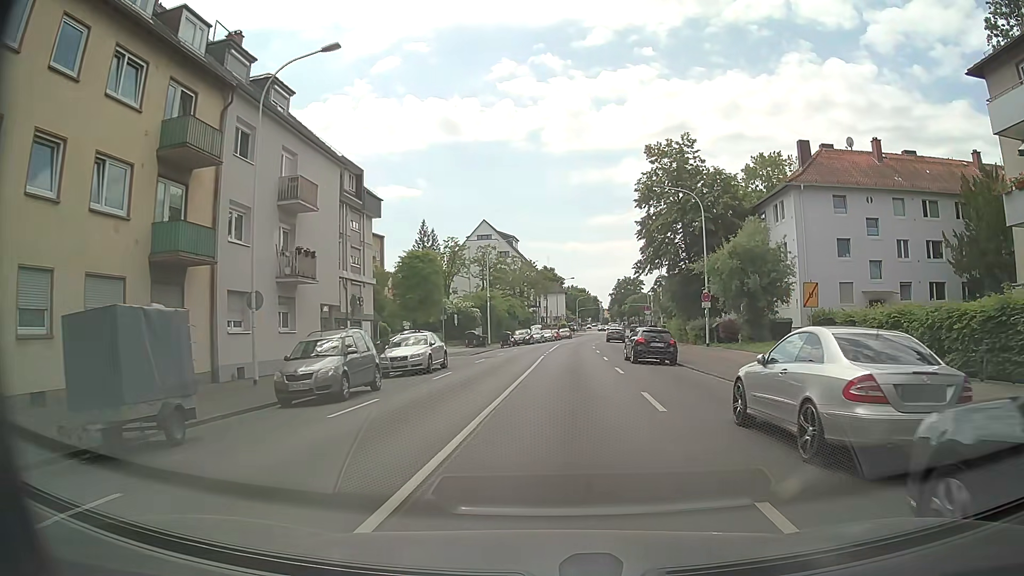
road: primary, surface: asphalt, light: Day
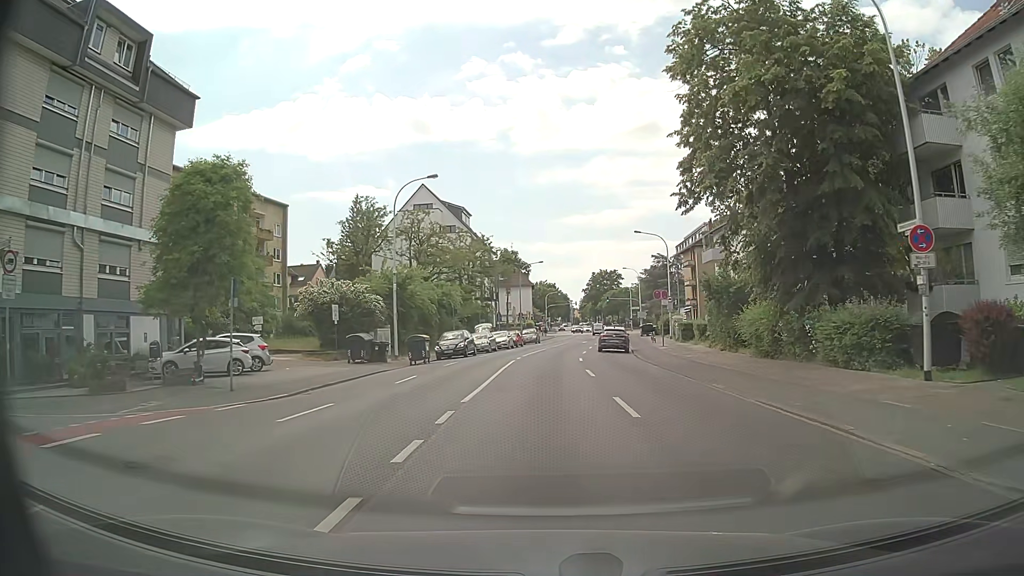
(+1.2, +27.9) m; +3°
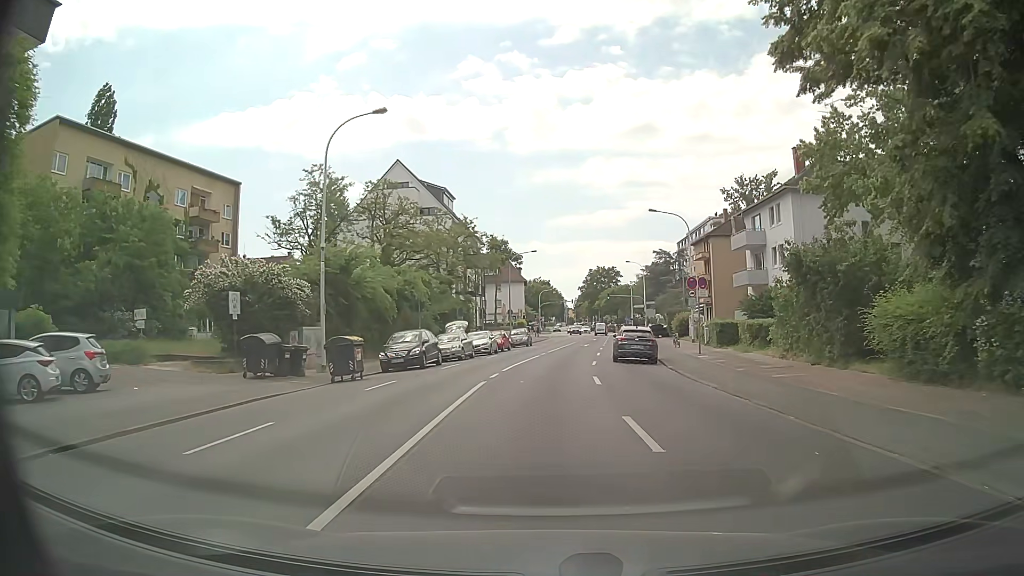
(+0.1, +11.8) m; 0°
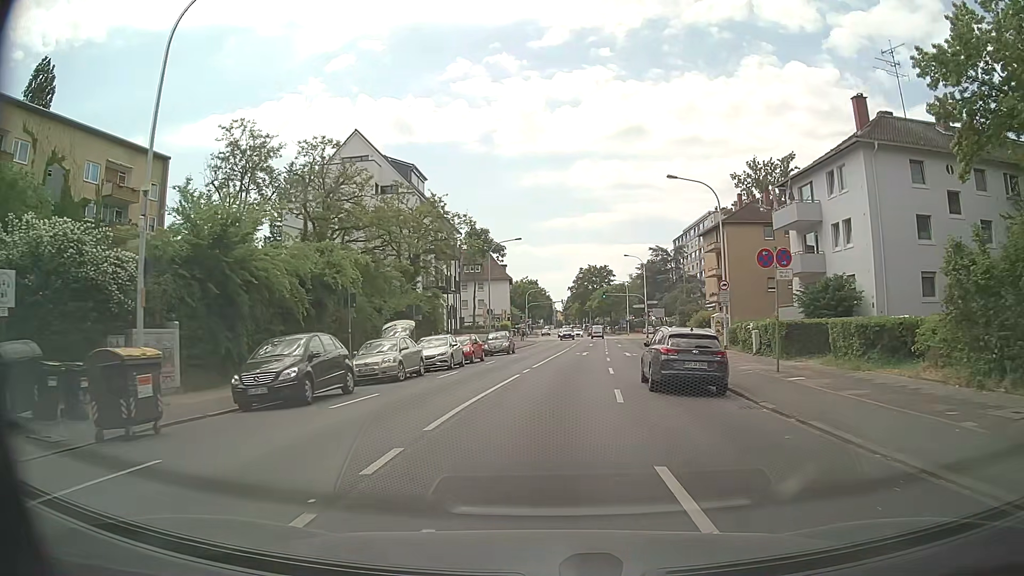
(+0.2, +12.3) m; +1°
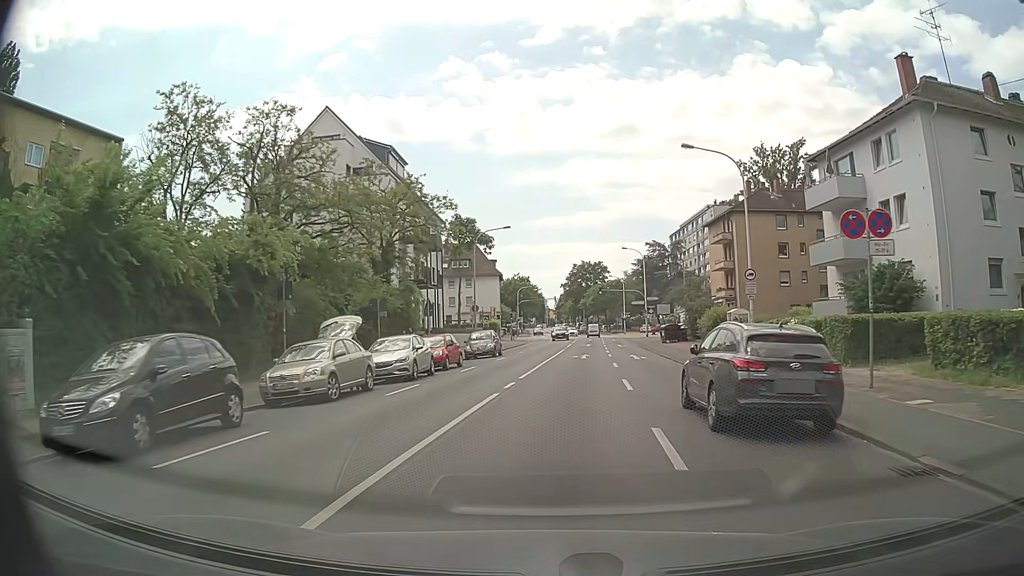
(0.0, +6.4) m; +1°
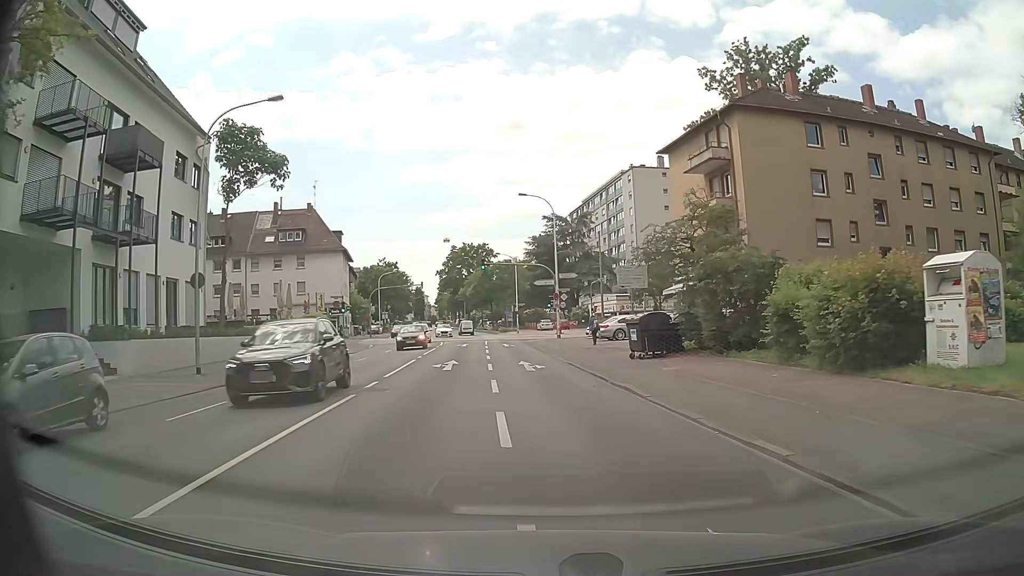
(+2.6, +31.6) m; +9°
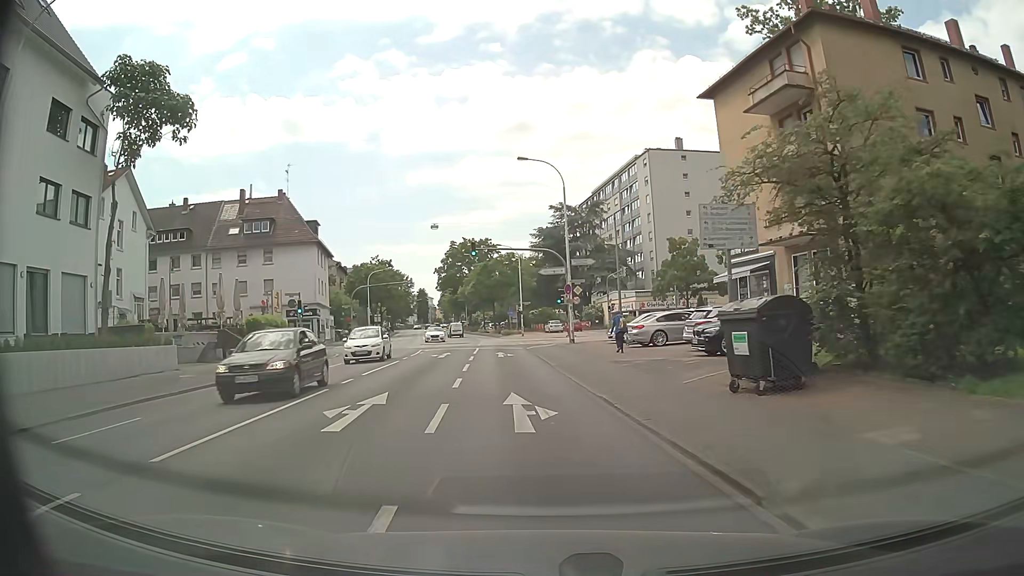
(+0.2, +11.4) m; 0°
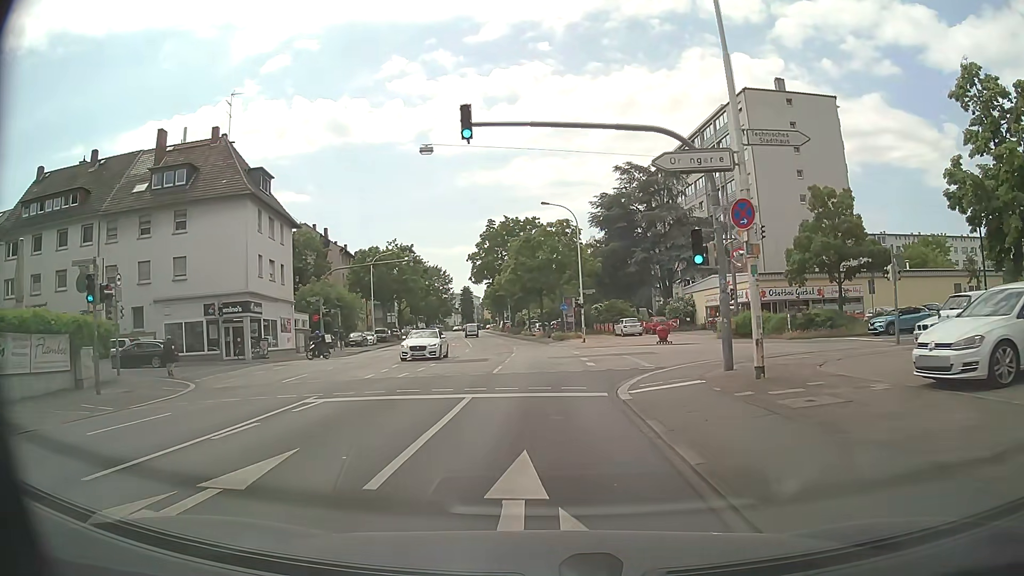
(-1.4, +25.9) m; -5°
